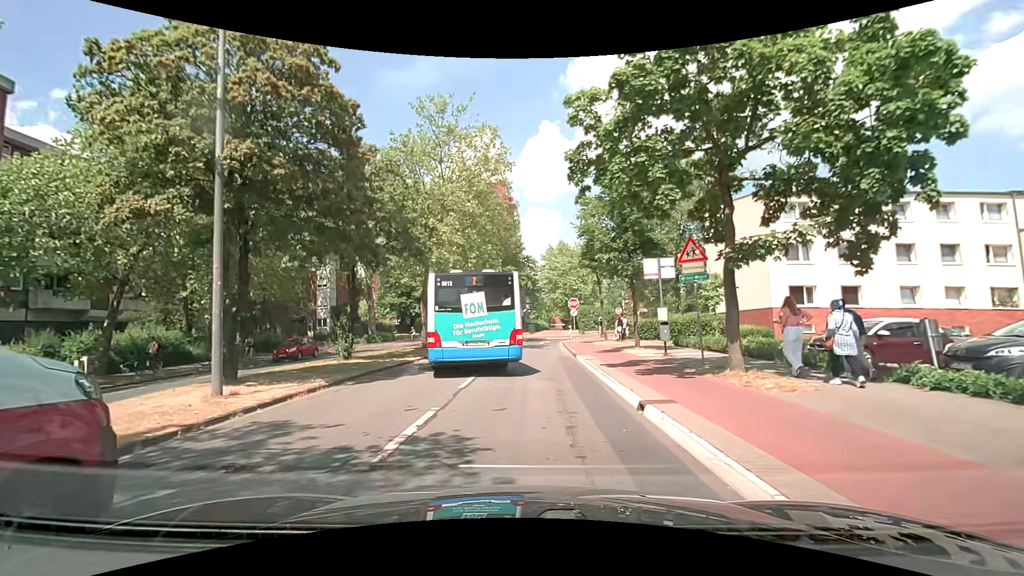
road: unclassified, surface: asphalt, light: Day
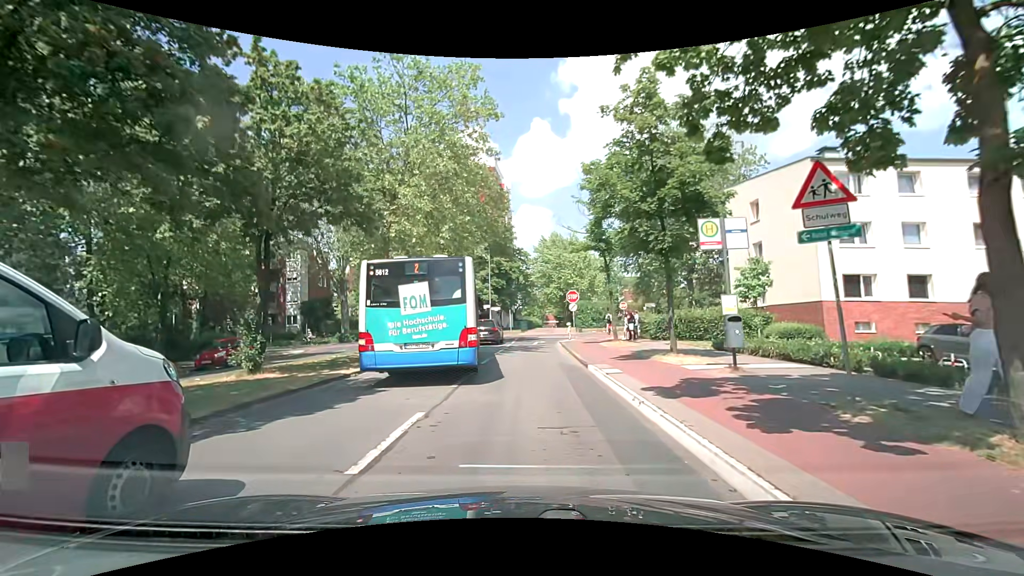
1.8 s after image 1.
(+0.1, +6.6) m; +1°
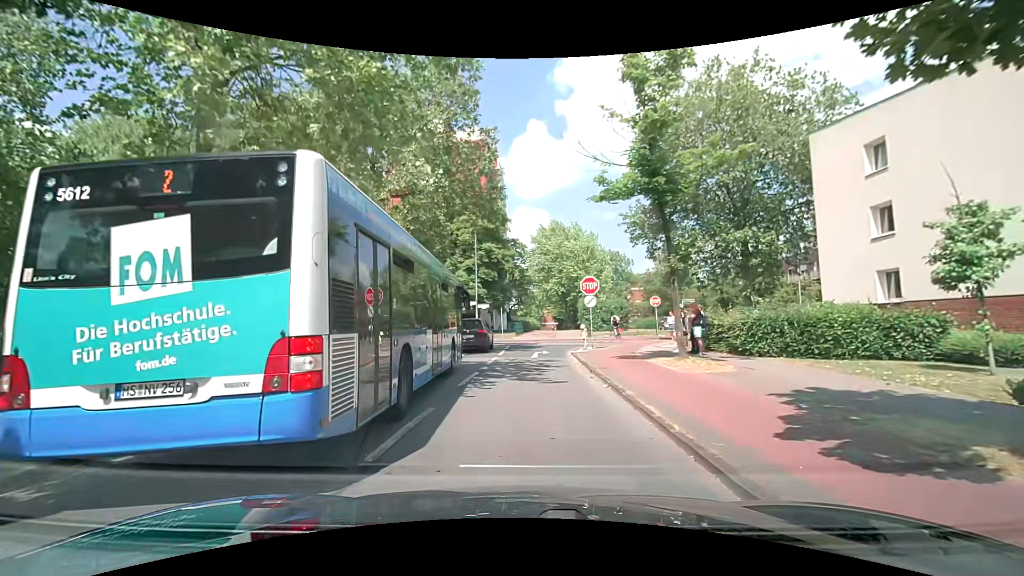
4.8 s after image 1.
(+0.2, +11.8) m; +1°
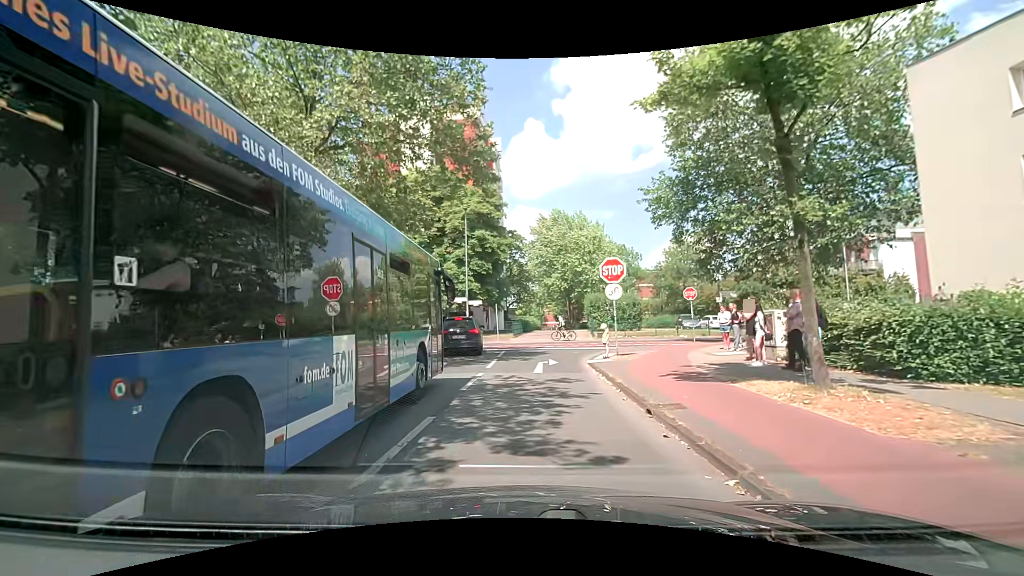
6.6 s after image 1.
(0.0, +6.8) m; 0°
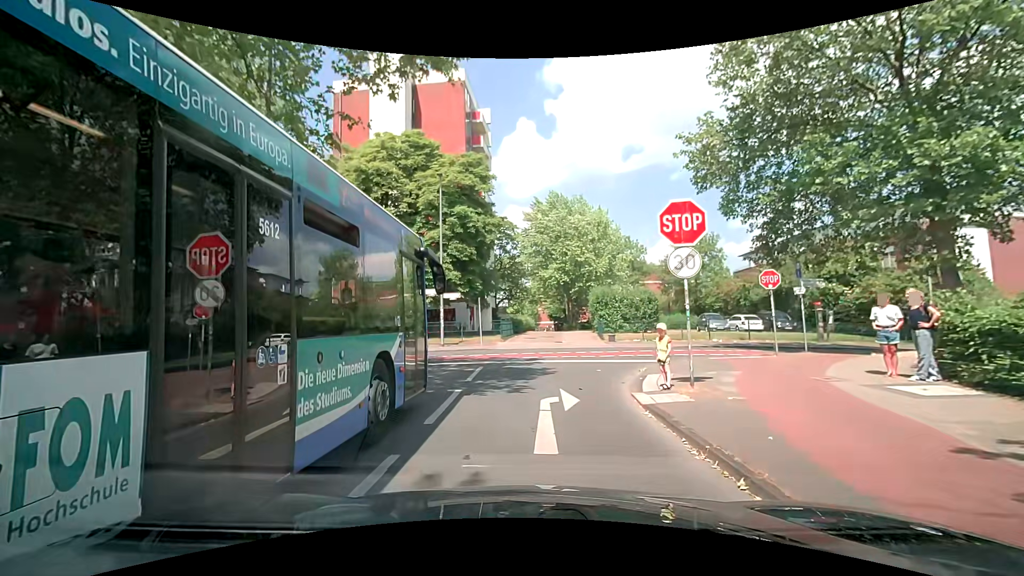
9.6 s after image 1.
(+0.1, +8.6) m; +1°
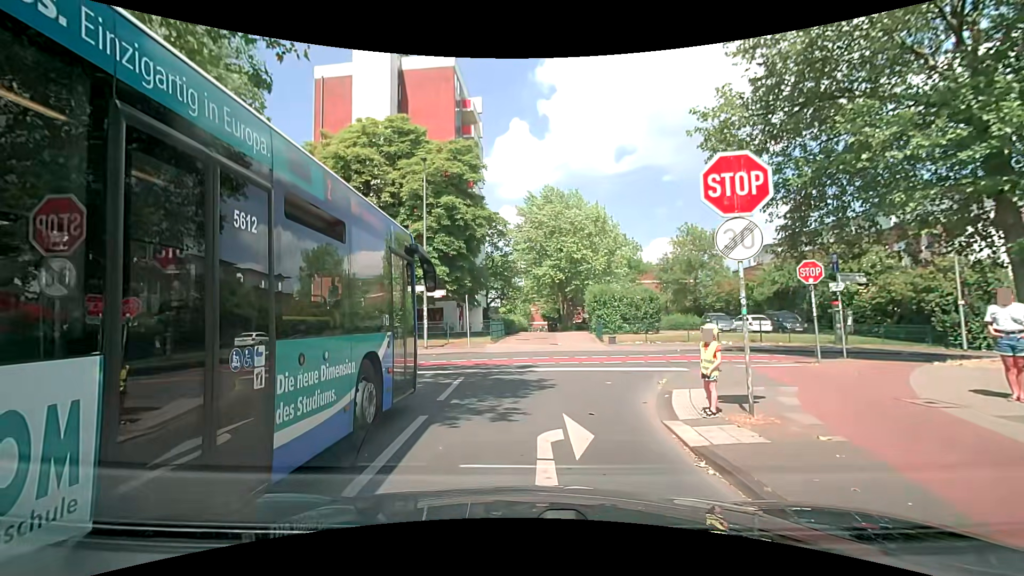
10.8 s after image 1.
(0.0, +2.7) m; +1°
